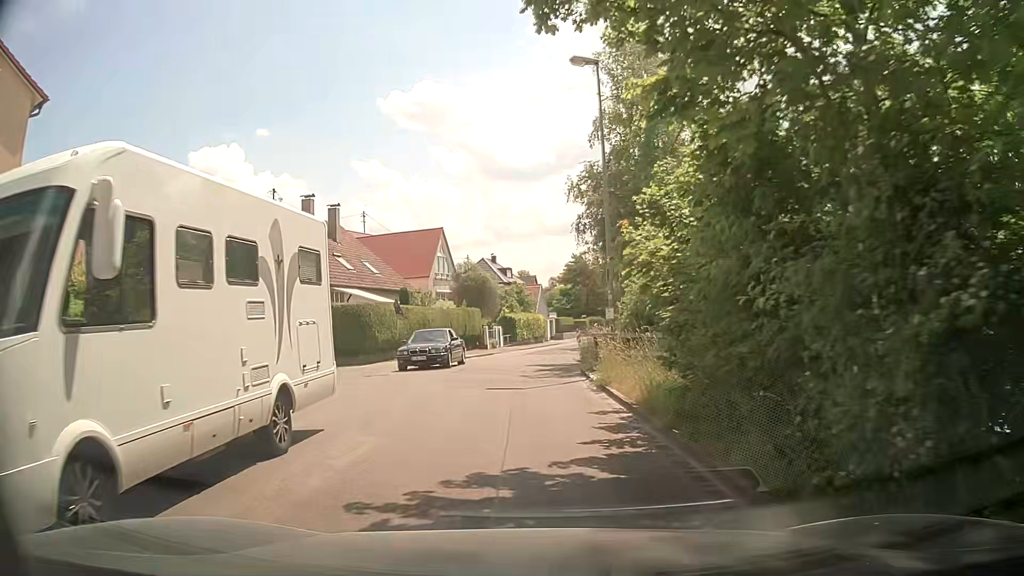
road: residential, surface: asphalt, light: Day
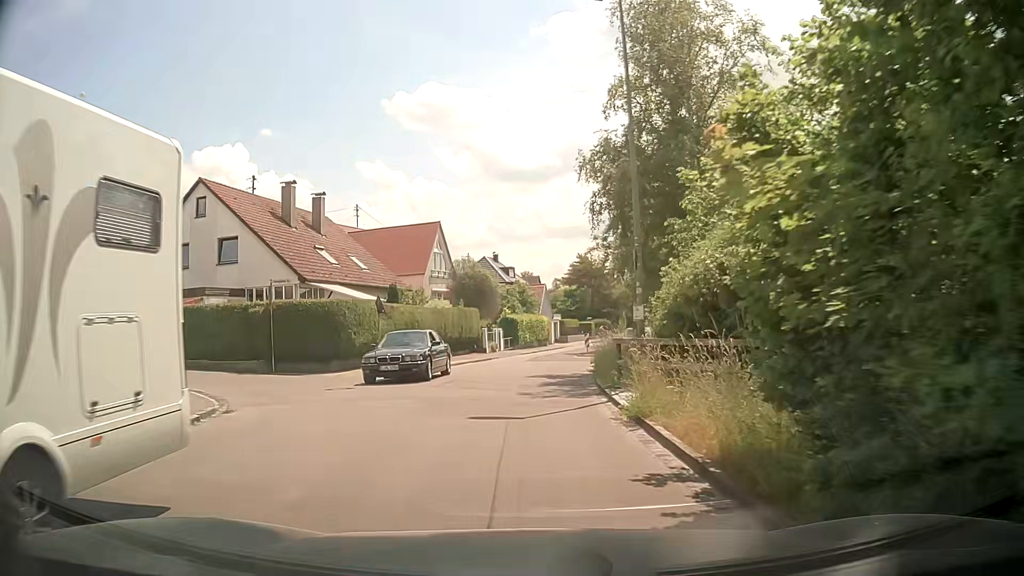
(0.0, +4.3) m; 0°
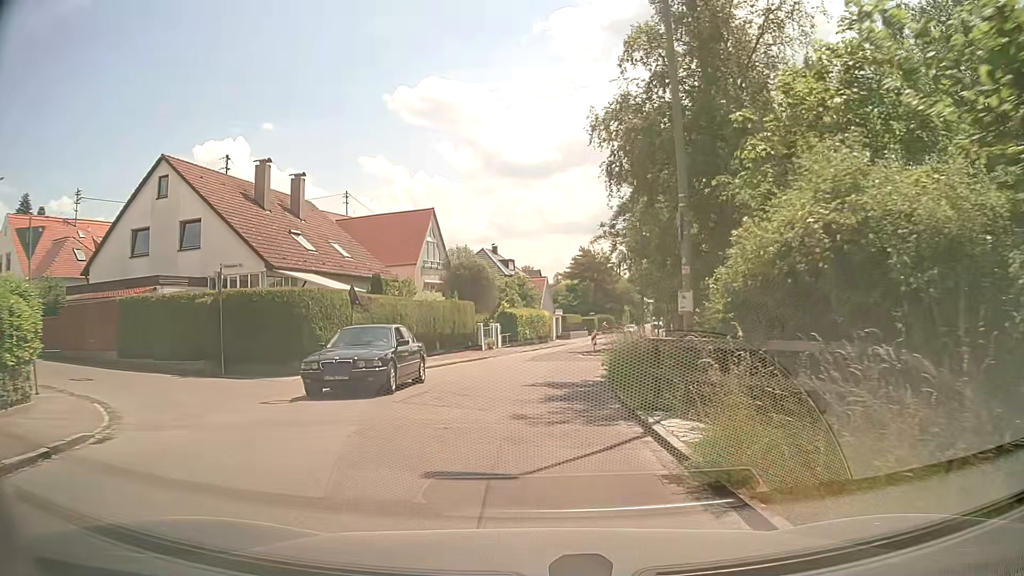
(0.0, +4.1) m; -1°
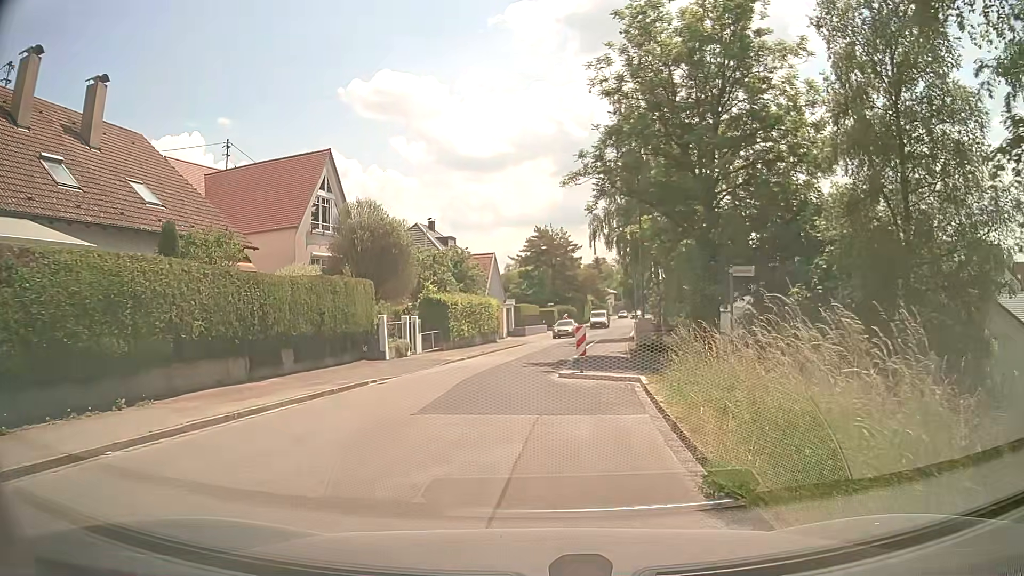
(+0.5, +16.5) m; +3°
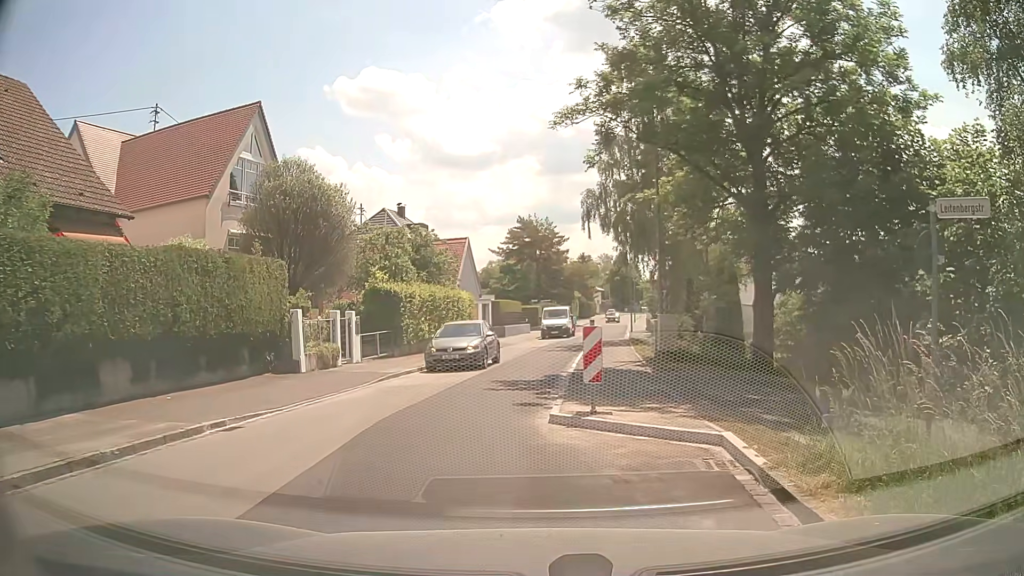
(+0.2, +7.7) m; +3°
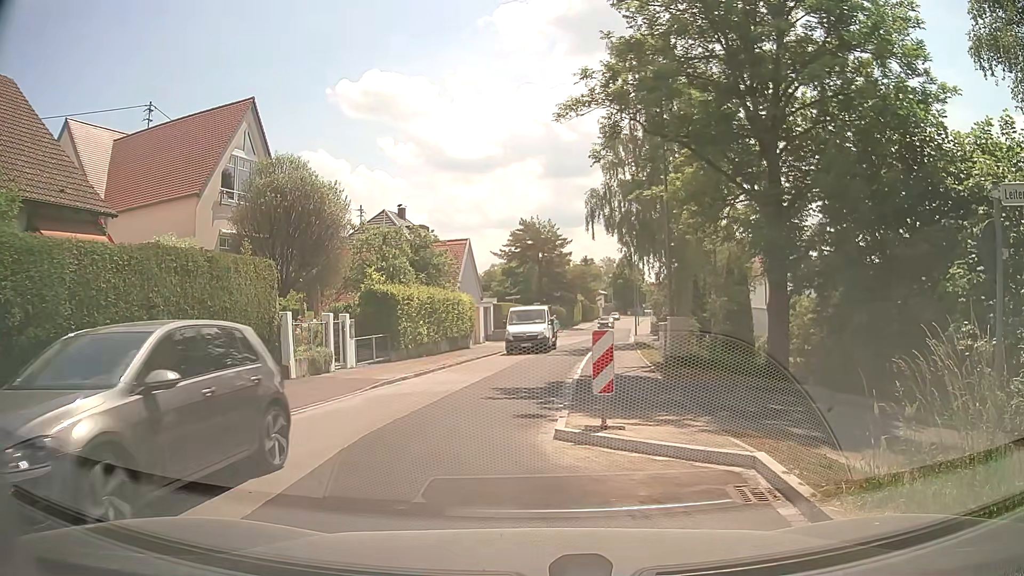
(0.0, +1.0) m; 0°
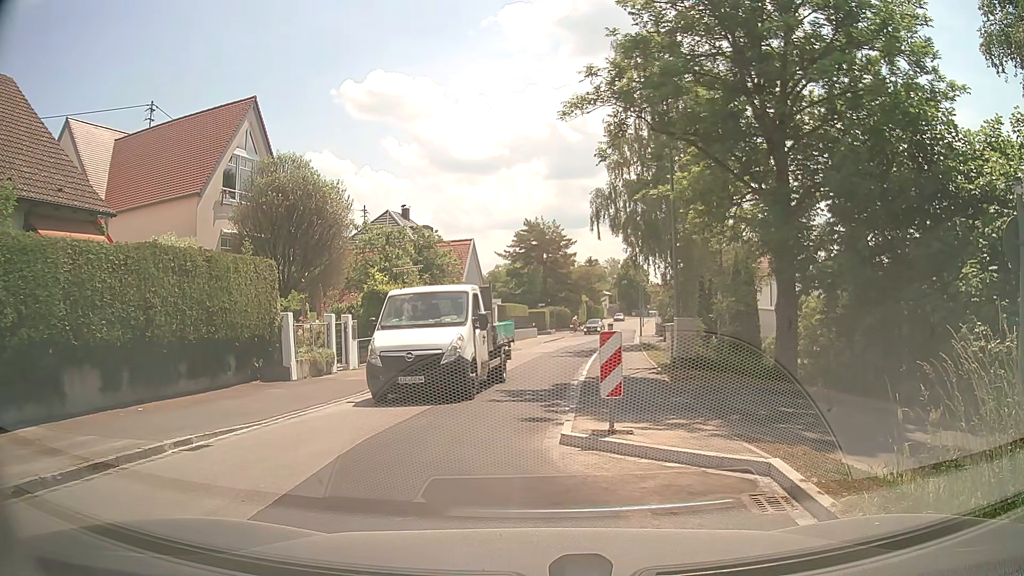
(0.0, +0.3) m; 0°
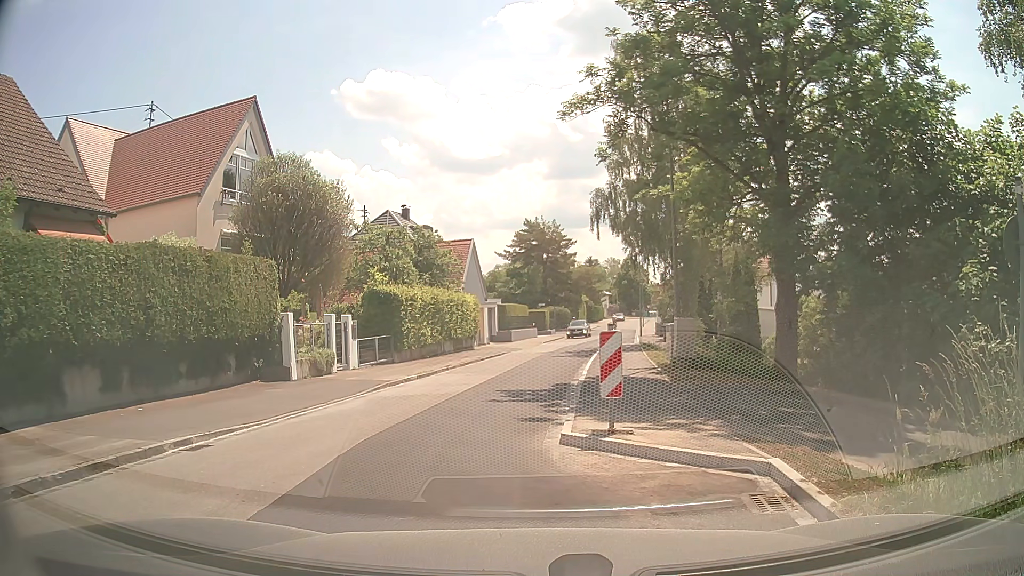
(0.0, 0.0) m; 0°
(-2, +10) (-2, +20) (-1, +30) (+1, +40) (+3, +49) (+5, +59) (+6, +69) (+7, +79) (+9, +89) (+10, +99) m
